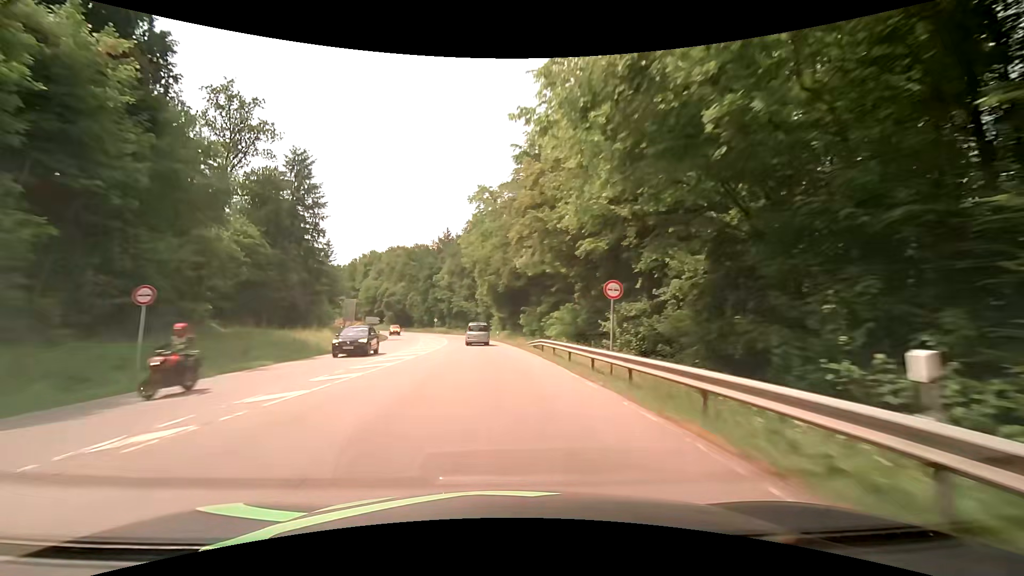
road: secondary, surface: asphalt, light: Day
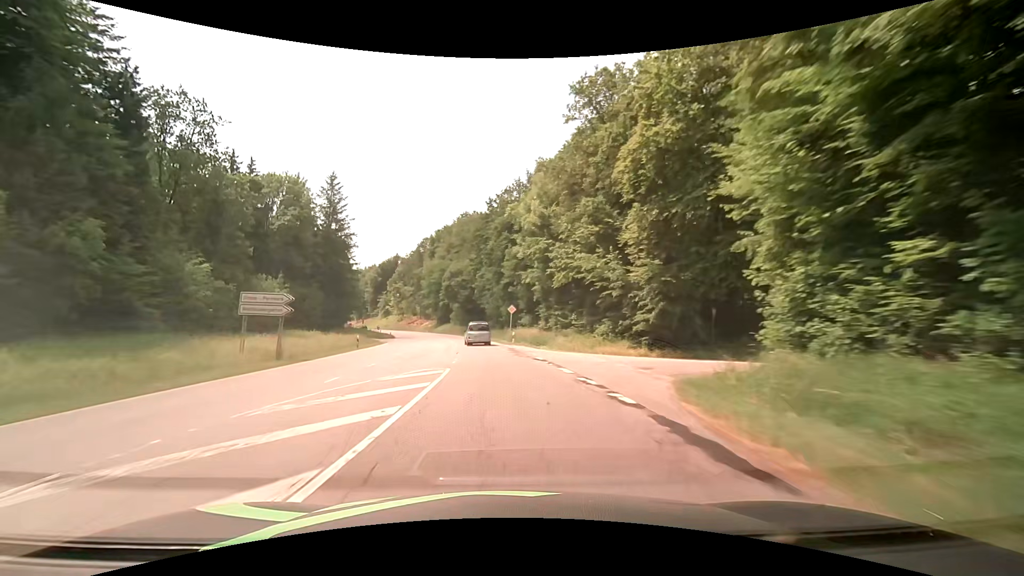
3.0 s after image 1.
(-7.0, +68.9) m; -12°
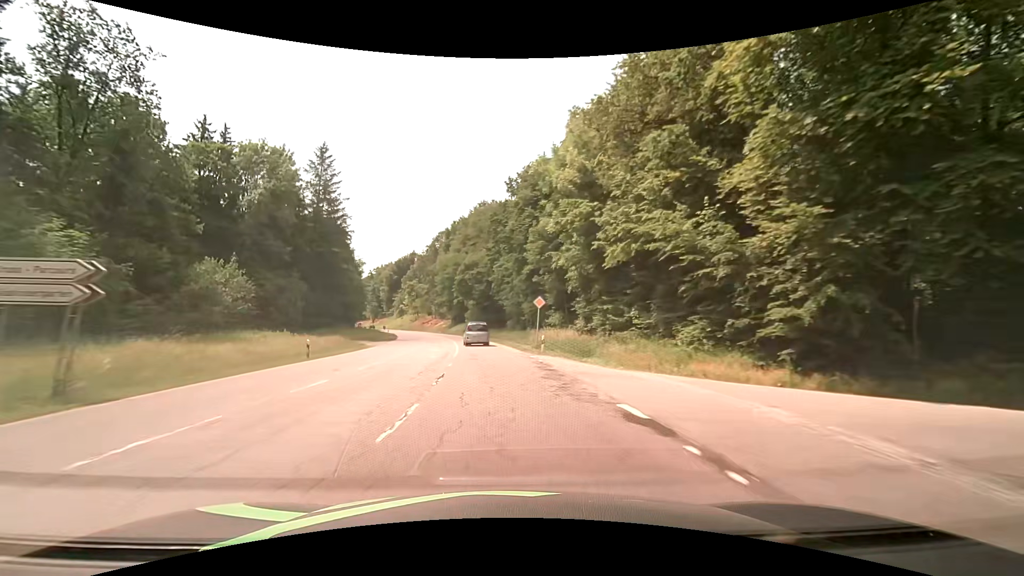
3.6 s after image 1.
(-0.3, +13.7) m; -2°
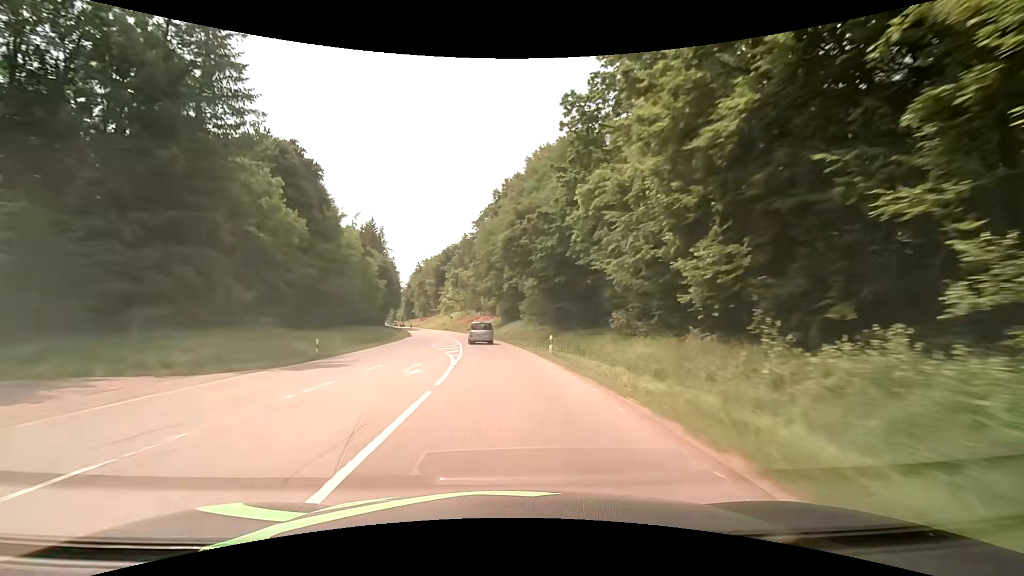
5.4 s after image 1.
(-2.7, +40.8) m; -7°
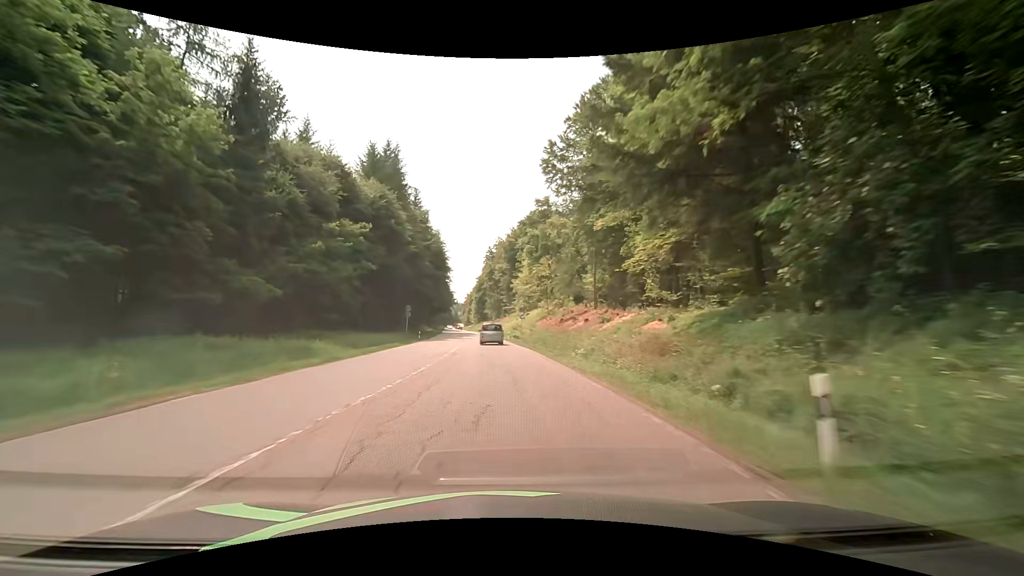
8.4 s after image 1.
(-6.0, +67.6) m; -10°
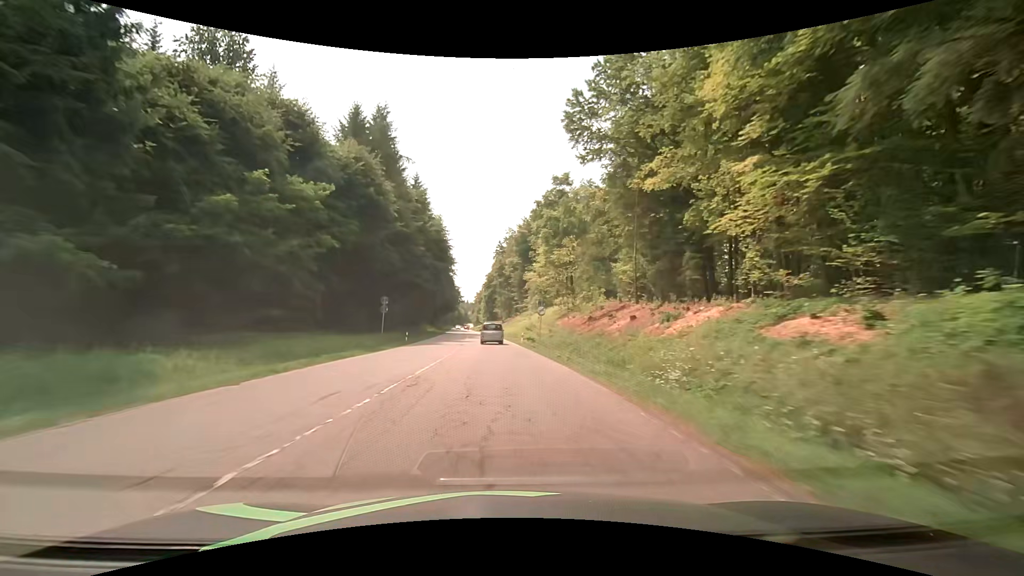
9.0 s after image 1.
(-0.2, +13.6) m; -1°
